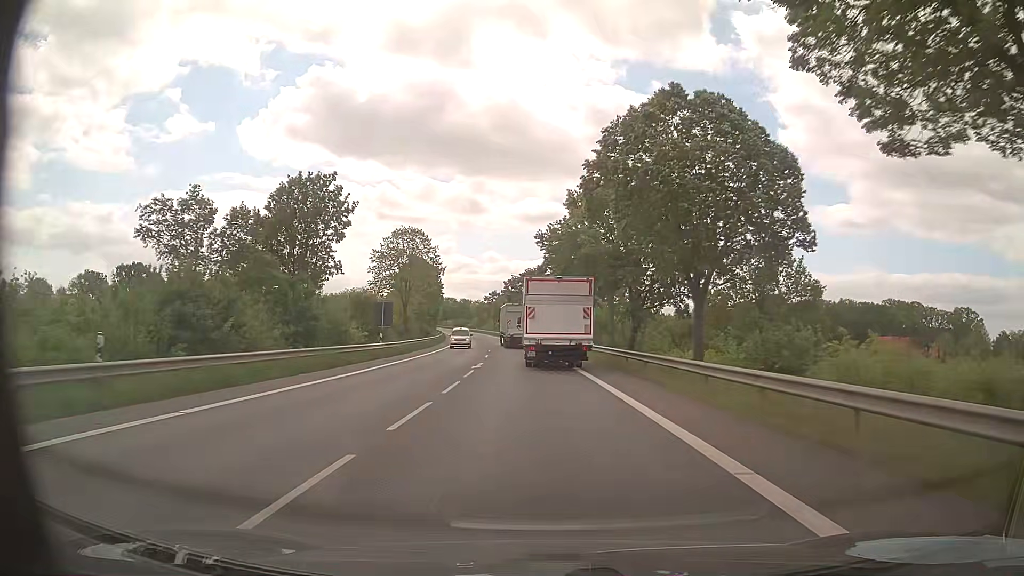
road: primary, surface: asphalt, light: Day
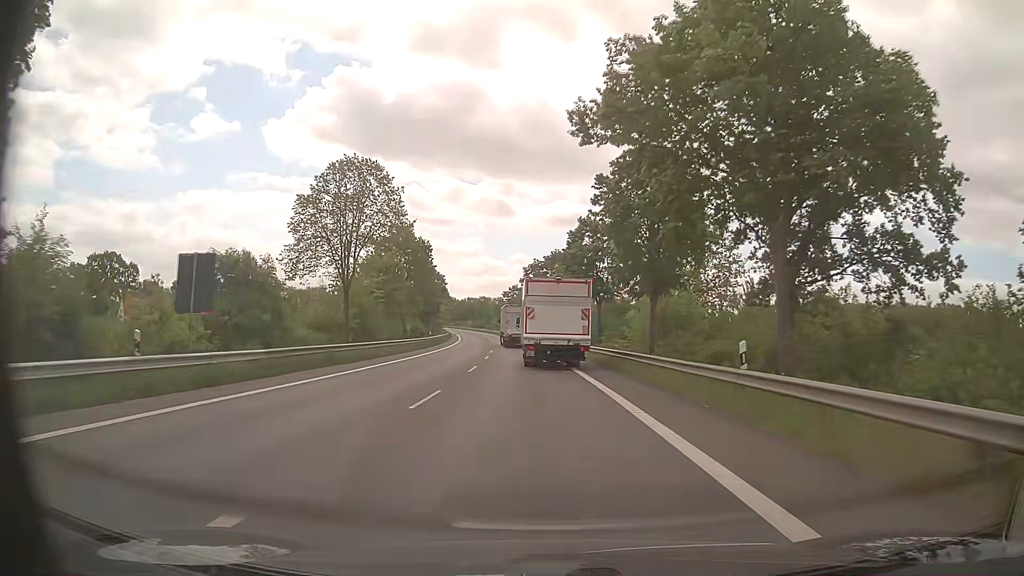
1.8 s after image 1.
(-0.4, +27.4) m; -2°
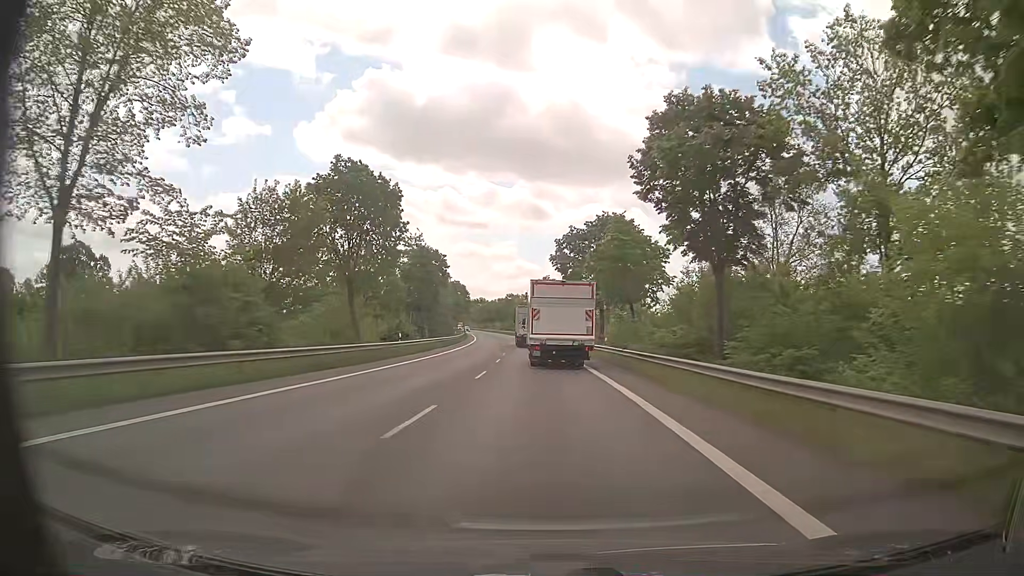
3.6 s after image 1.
(-0.7, +27.8) m; -3°
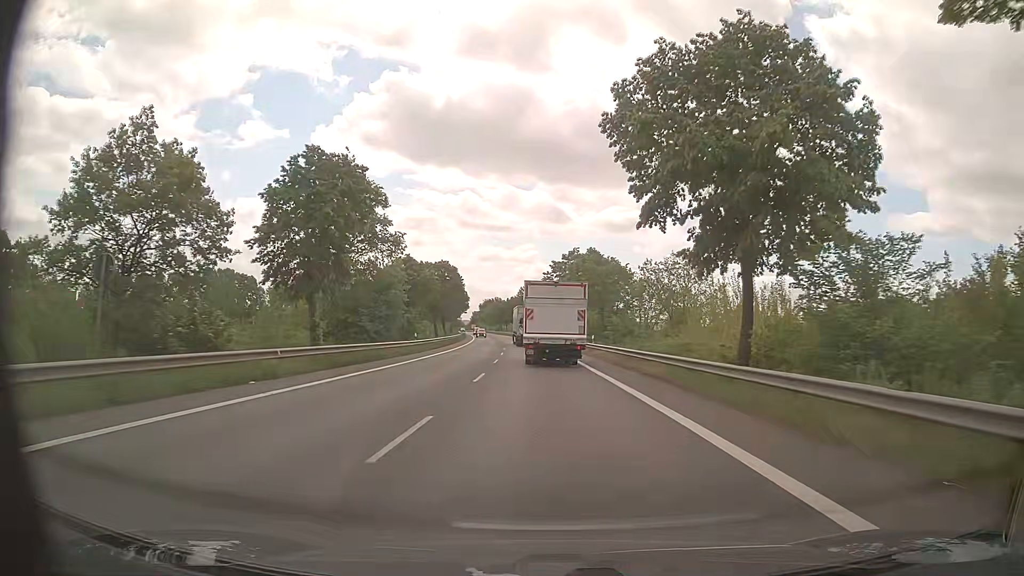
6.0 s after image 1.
(-0.8, +37.9) m; -2°
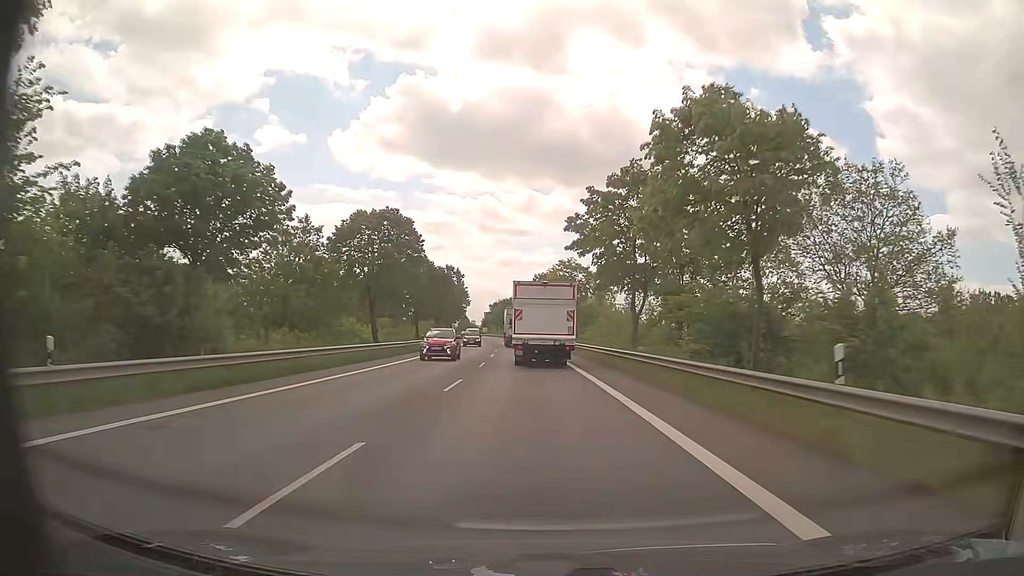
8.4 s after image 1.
(-0.6, +38.9) m; -2°
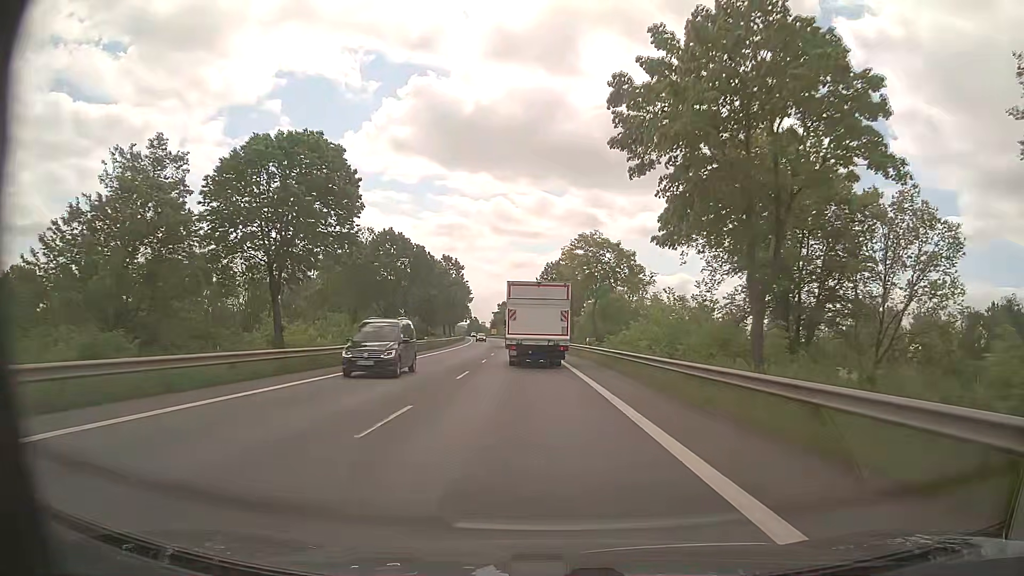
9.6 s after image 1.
(-0.2, +19.8) m; -1°
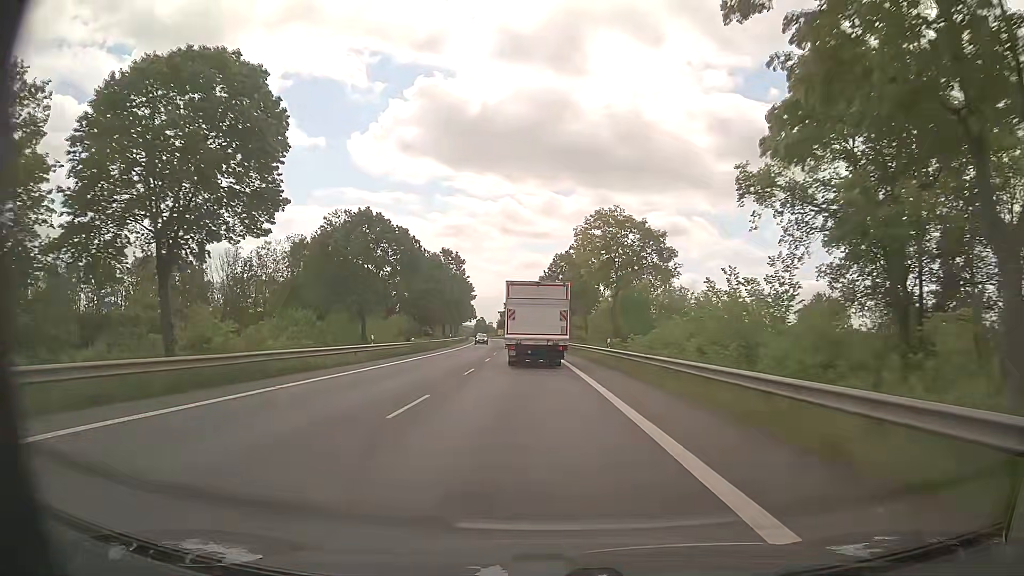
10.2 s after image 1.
(-0.1, +9.9) m; -1°
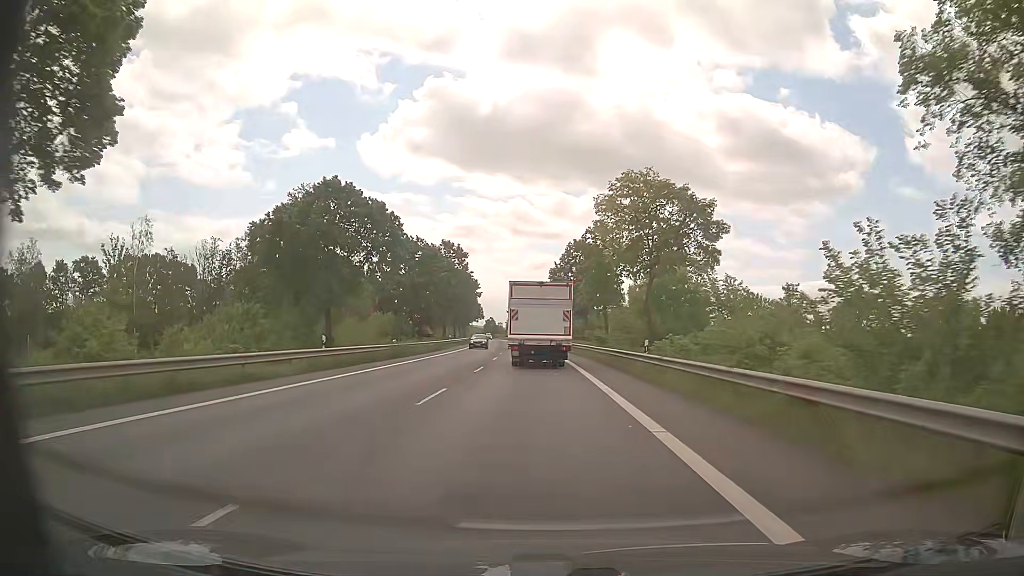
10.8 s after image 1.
(-0.1, +10.0) m; -1°
(0, +10) (0, +20) (-1, +30) (-1, +40) (-1, +50) (-2, +60) (-2, +70) (-3, +80) (-4, +90) (-4, +100) m
